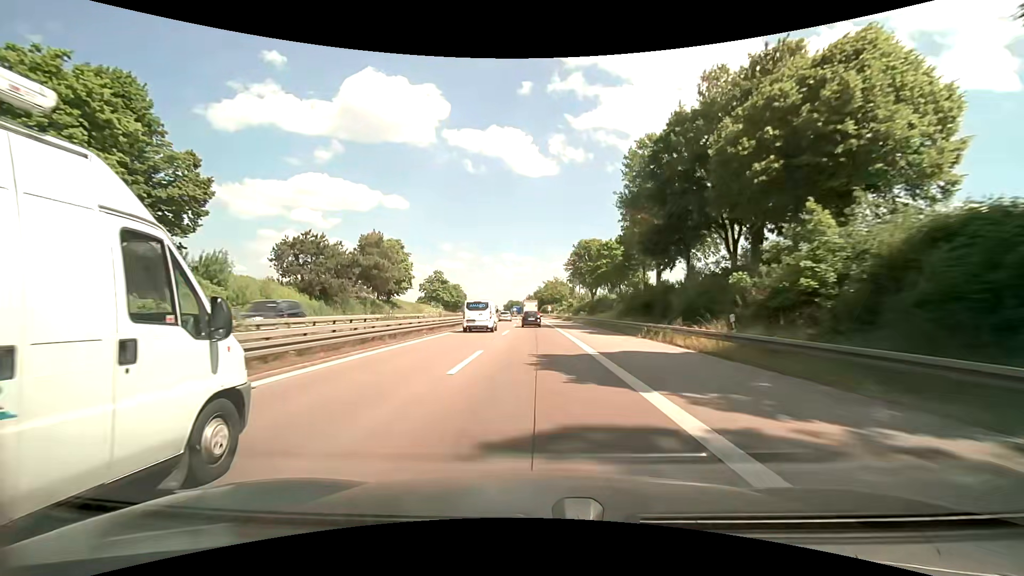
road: motorway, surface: asphalt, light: Day
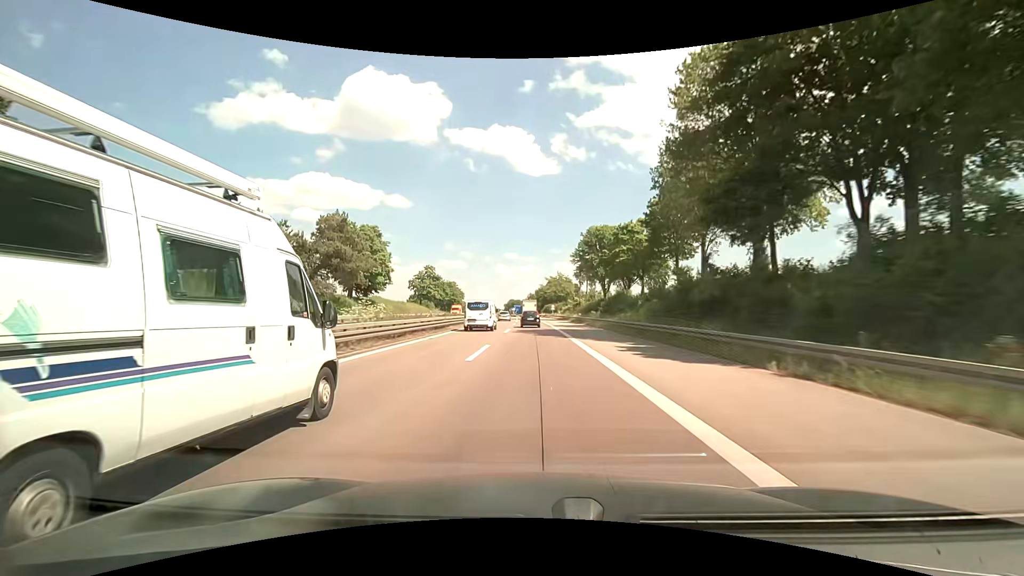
(0.0, +15.1) m; 0°
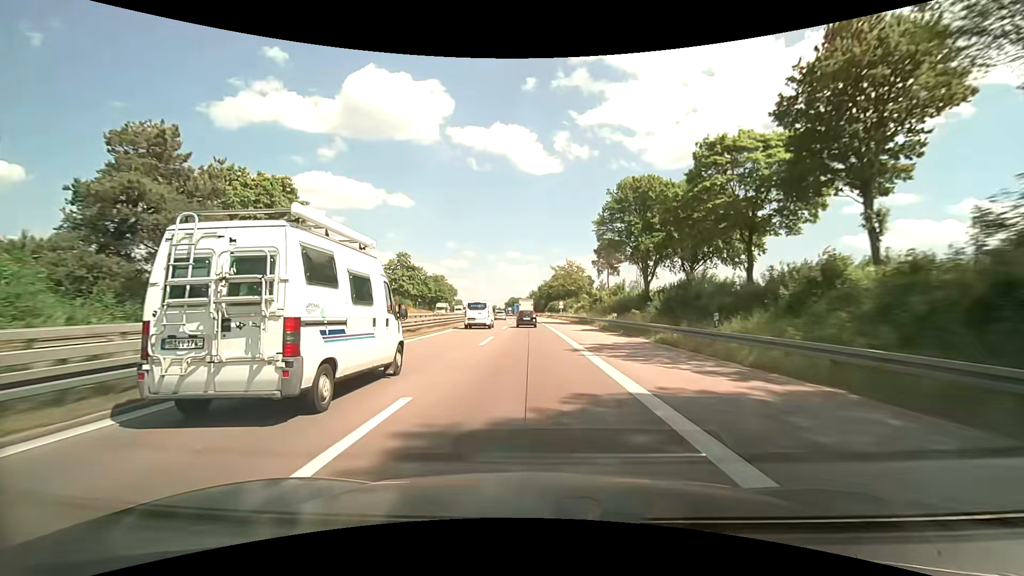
(0.0, +30.2) m; 0°
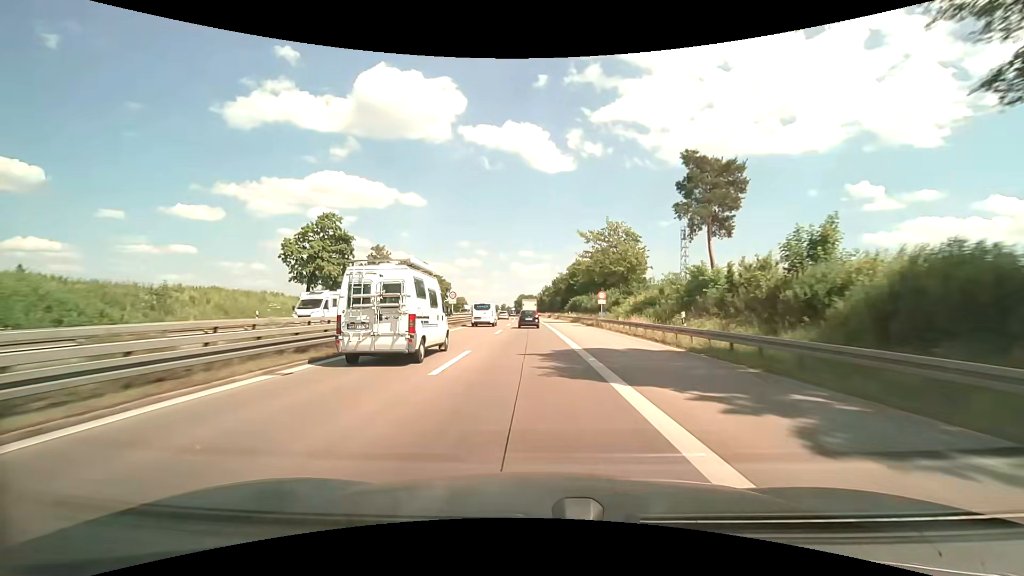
(-0.7, +44.9) m; -2°
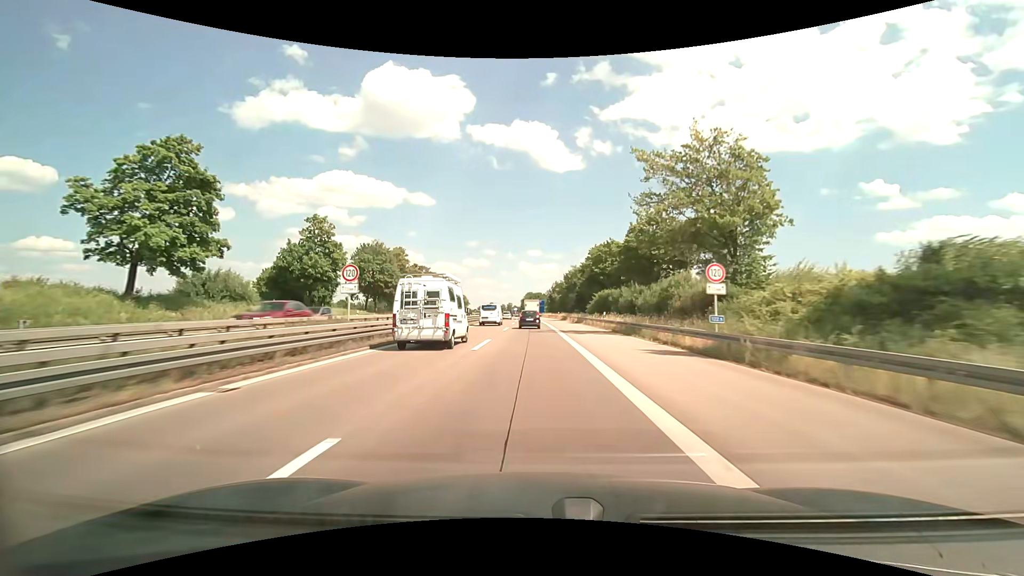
(-0.2, +29.6) m; -1°
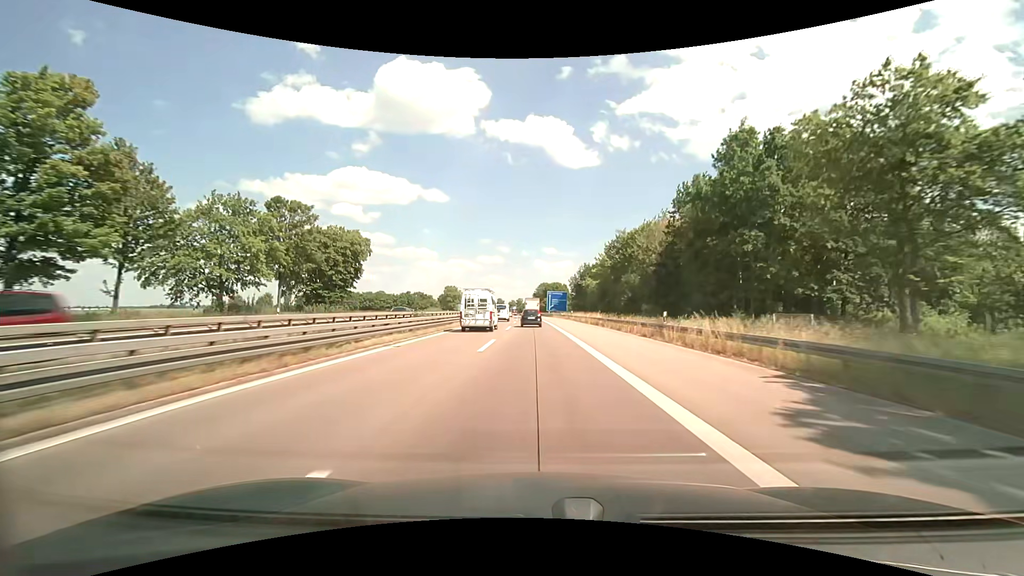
(-1.1, +73.2) m; -1°
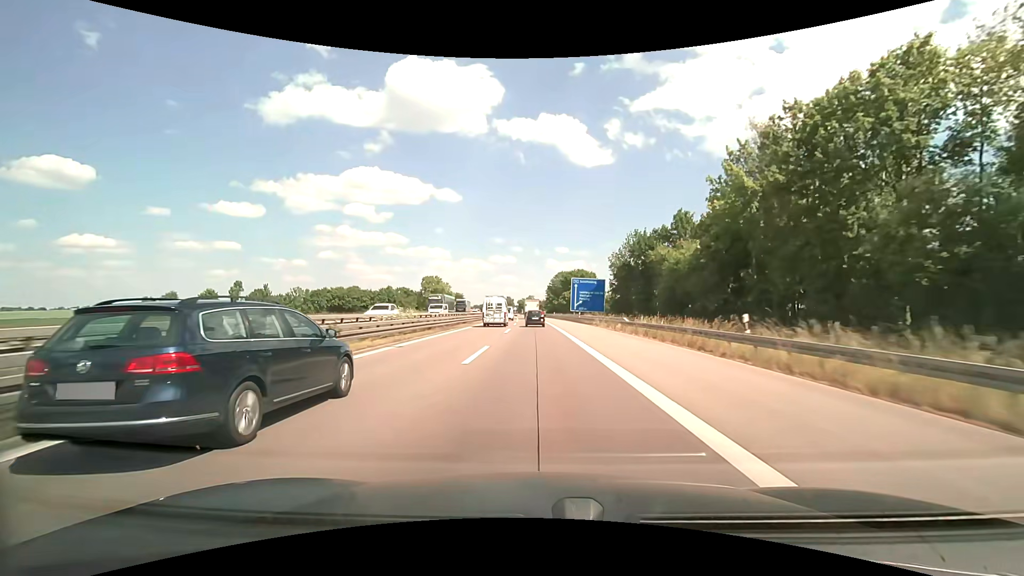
(-0.8, +57.7) m; -2°
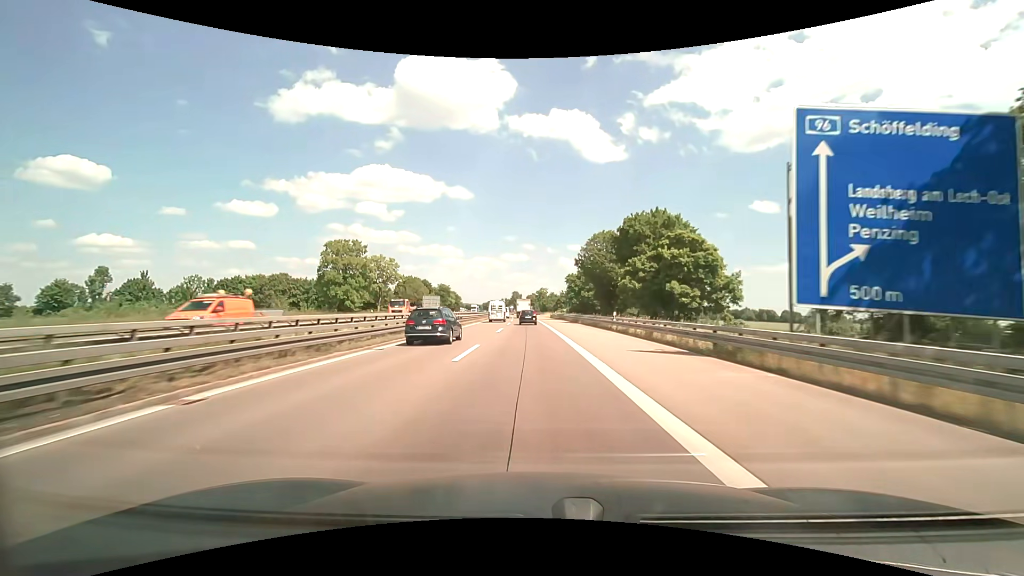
(-0.7, +71.7) m; -1°
(0, +10) (0, +20) (0, +30) (-1, +40) (-1, +50) (-1, +60) (-2, +70) (-2, +80) (-3, +90) (-3, +100) m
